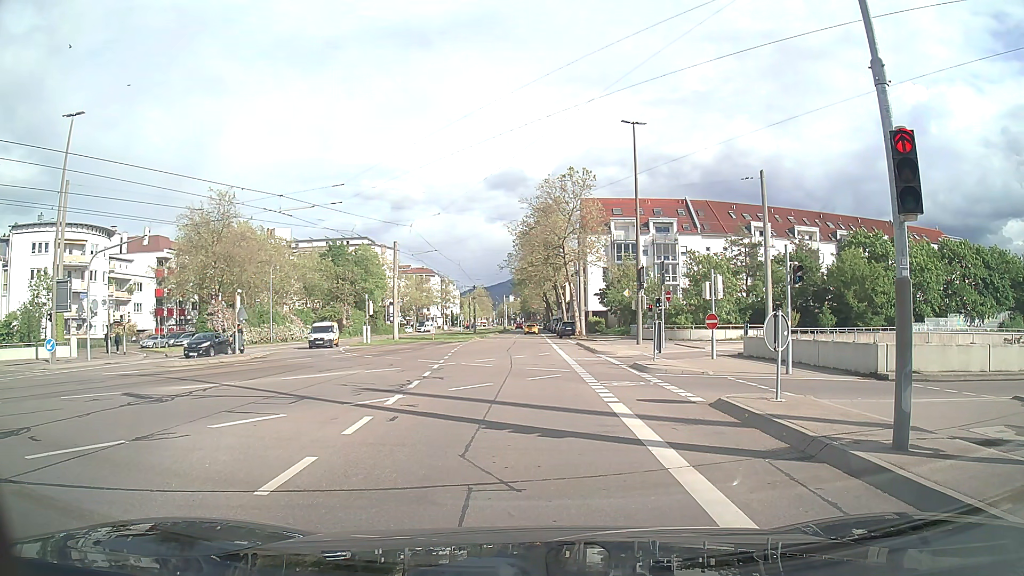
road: tertiary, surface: asphalt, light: Day
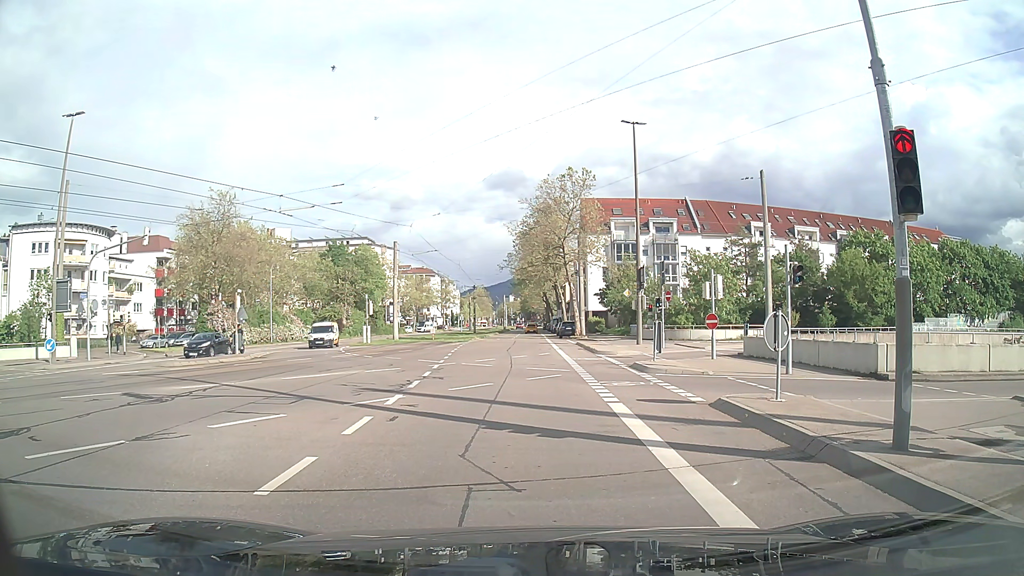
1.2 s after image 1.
(0.0, 0.0) m; 0°
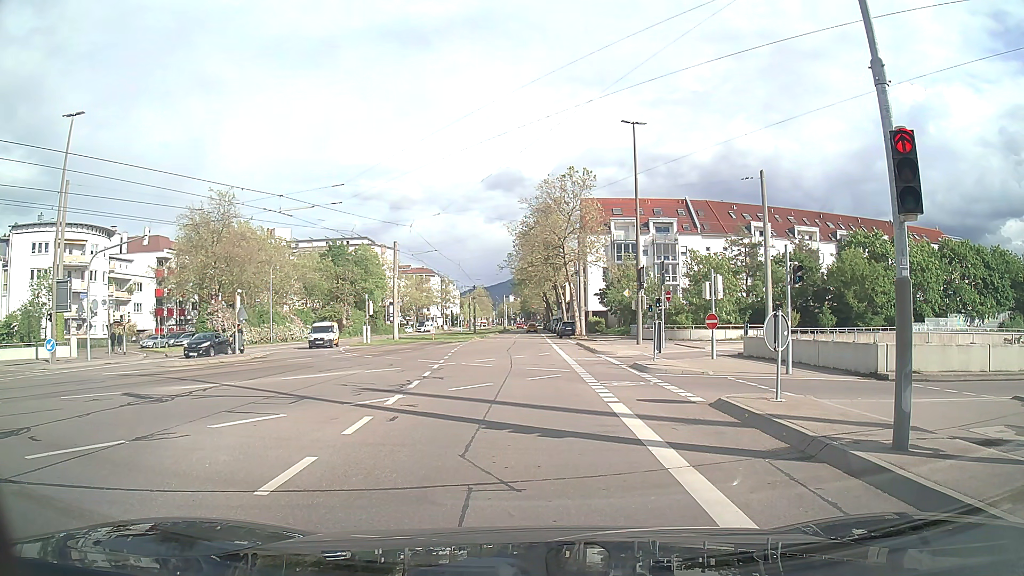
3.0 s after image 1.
(0.0, 0.0) m; 0°
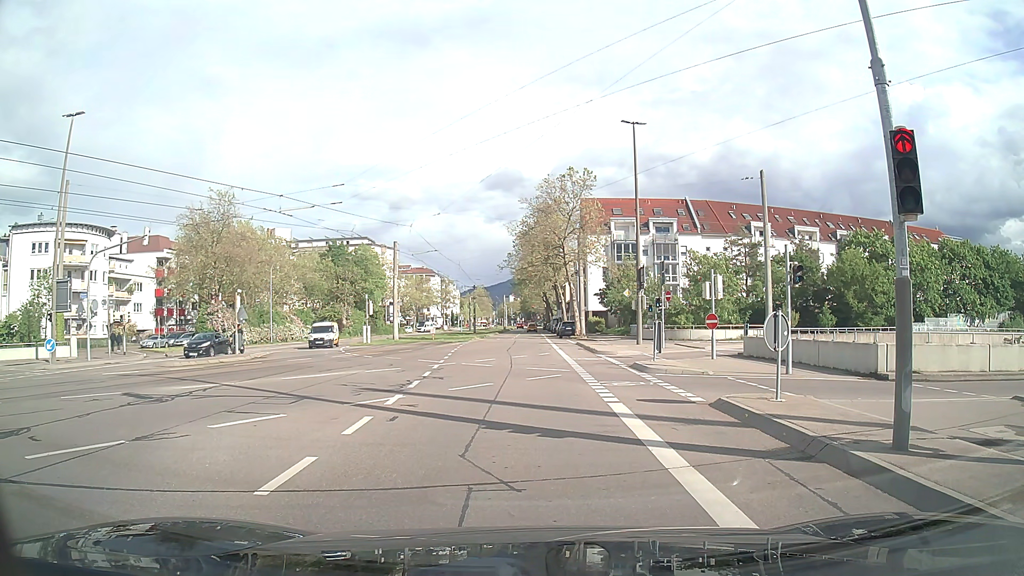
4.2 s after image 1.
(0.0, 0.0) m; 0°
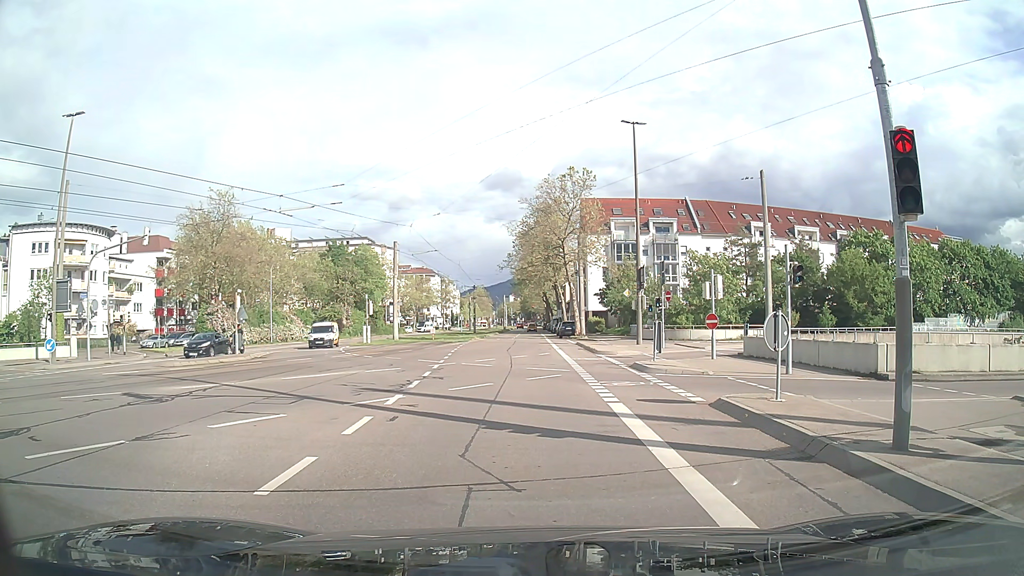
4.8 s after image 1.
(0.0, 0.0) m; 0°
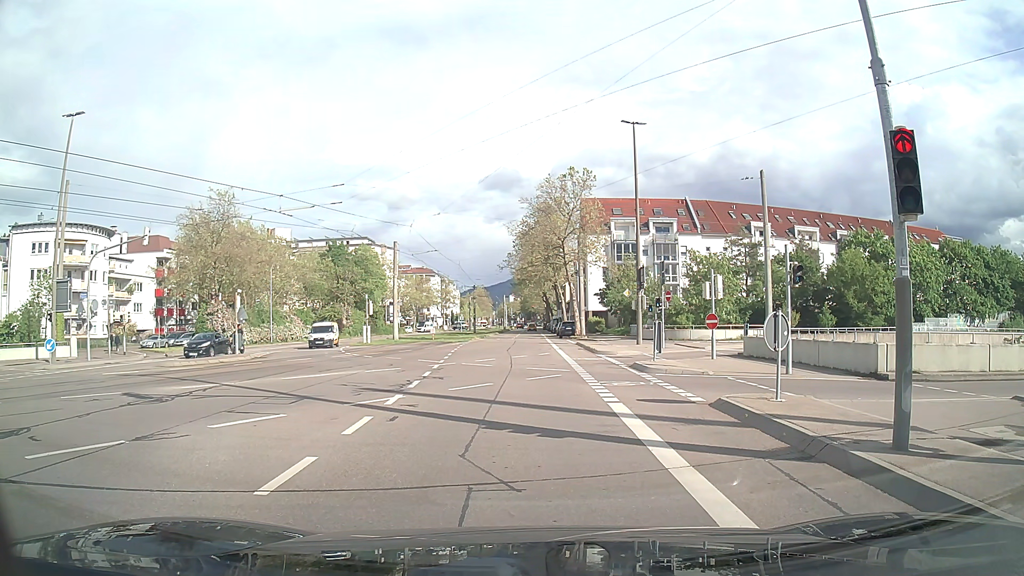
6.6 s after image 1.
(0.0, 0.0) m; 0°
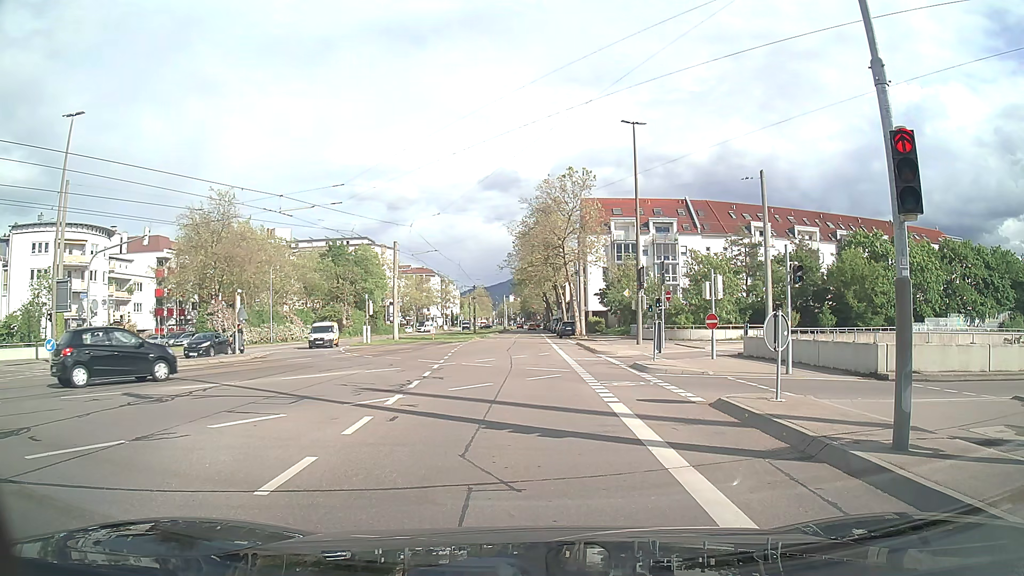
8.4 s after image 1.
(0.0, 0.0) m; 0°
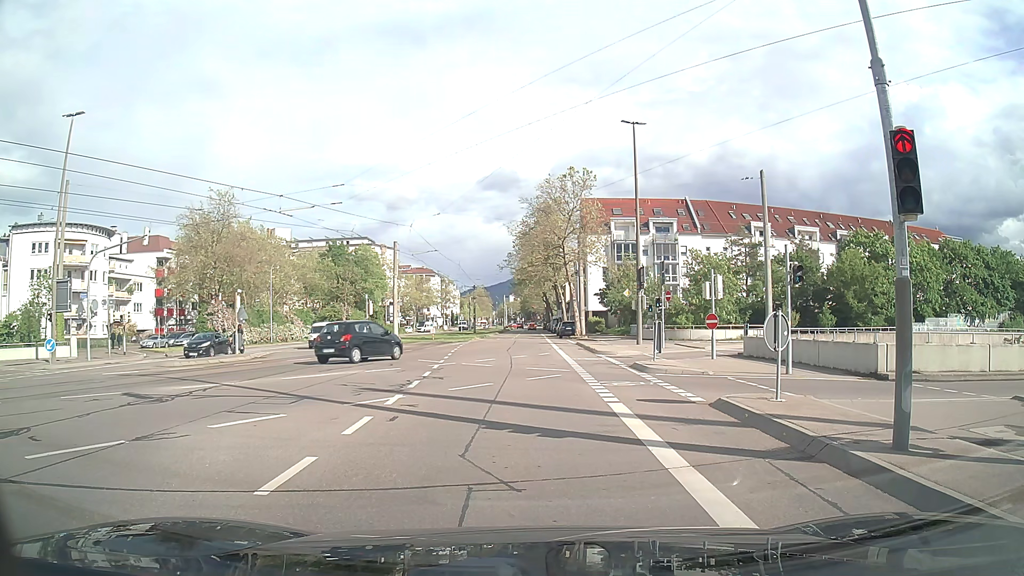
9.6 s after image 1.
(0.0, 0.0) m; 0°
(0, +10) (-1, +20) (-1, +30) (-1, +40) (-2, +50) (-2, +60) (-3, +70) (-3, +80) (-3, +90) (-3, +100) m
